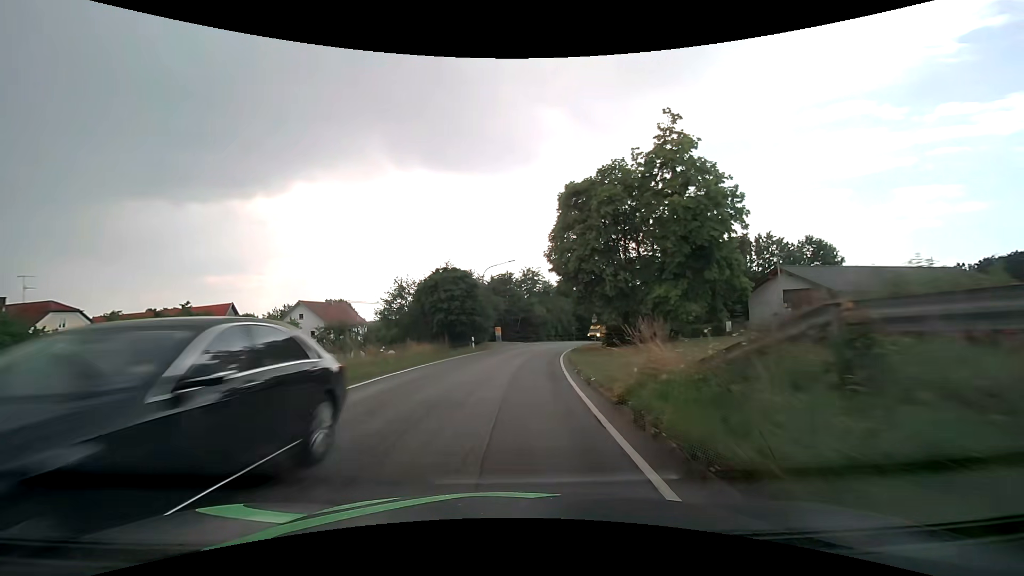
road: secondary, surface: asphalt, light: Day
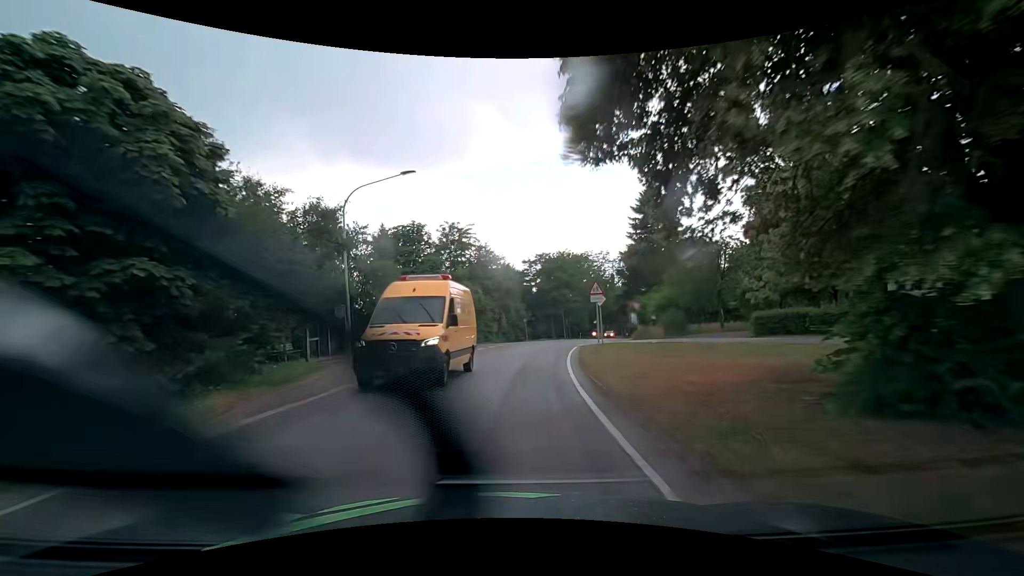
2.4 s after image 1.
(+1.9, +30.7) m; +8°
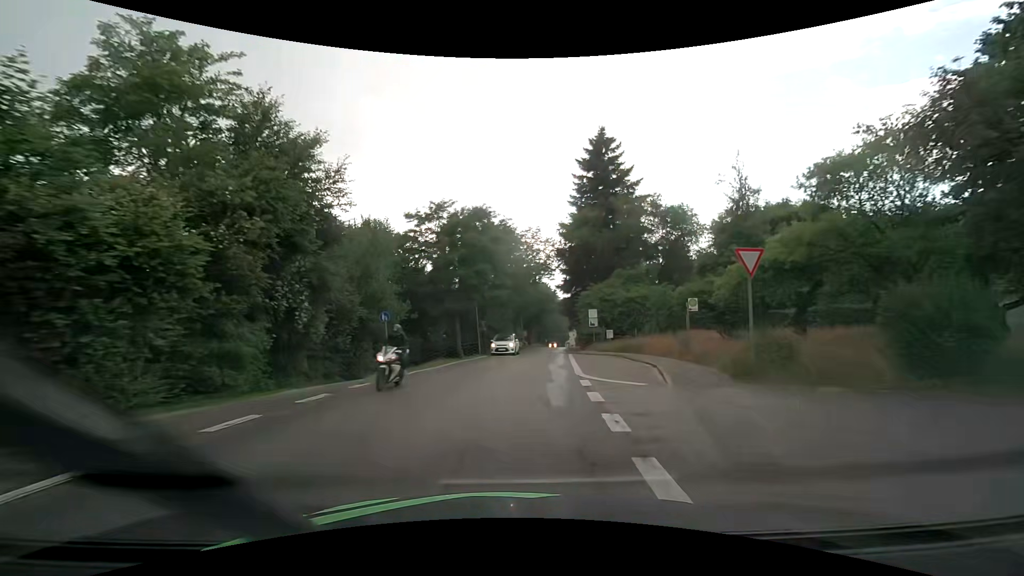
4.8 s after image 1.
(+2.7, +30.9) m; +11°
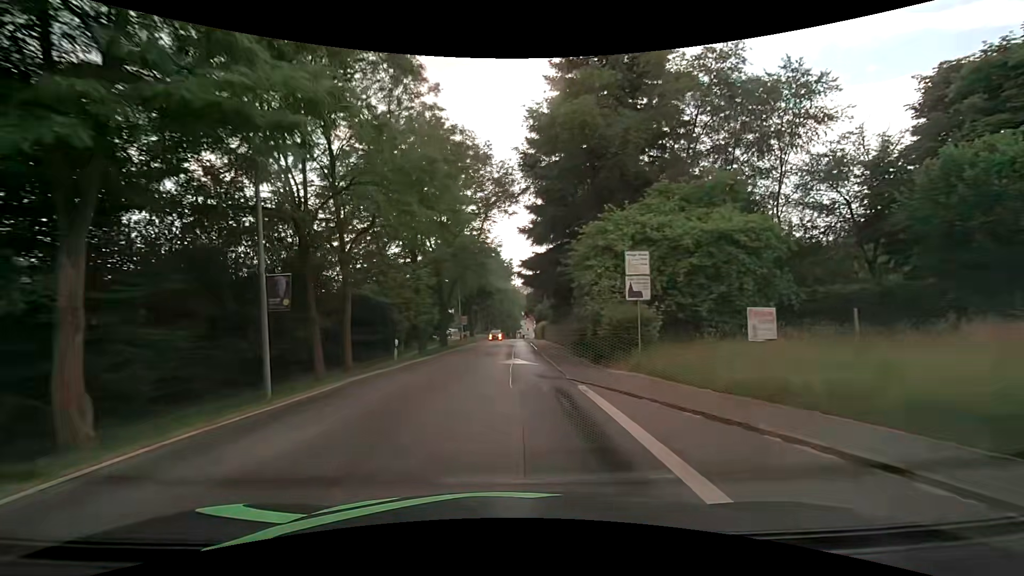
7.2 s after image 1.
(+1.8, +30.2) m; +6°
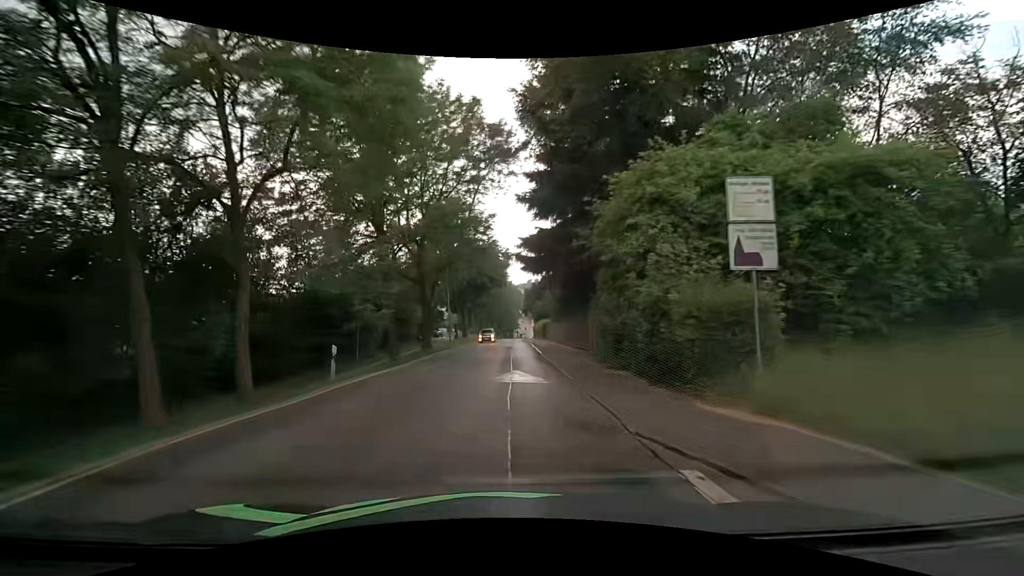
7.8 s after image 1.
(0.0, +7.7) m; 0°
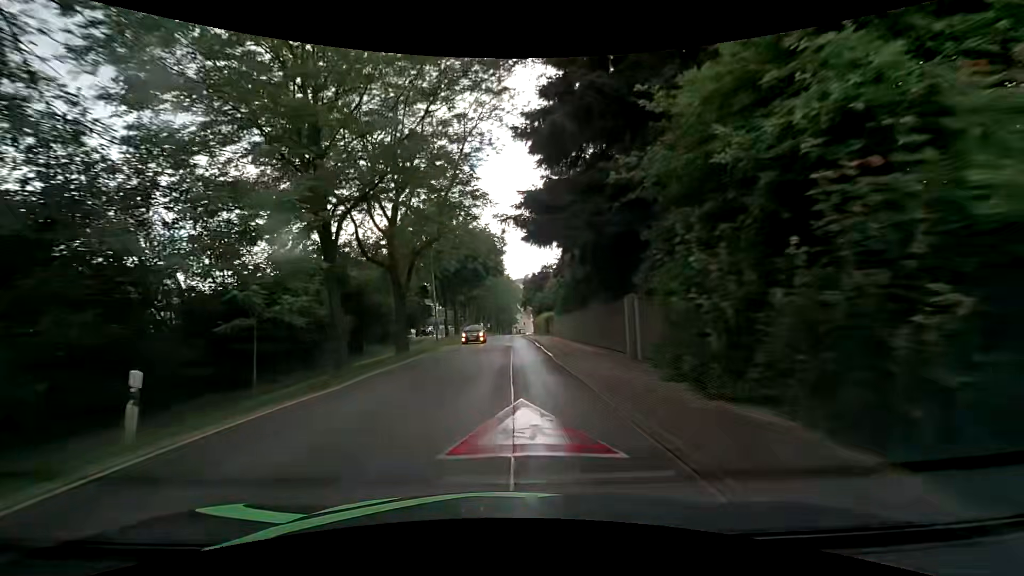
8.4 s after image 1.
(0.0, +7.8) m; +1°
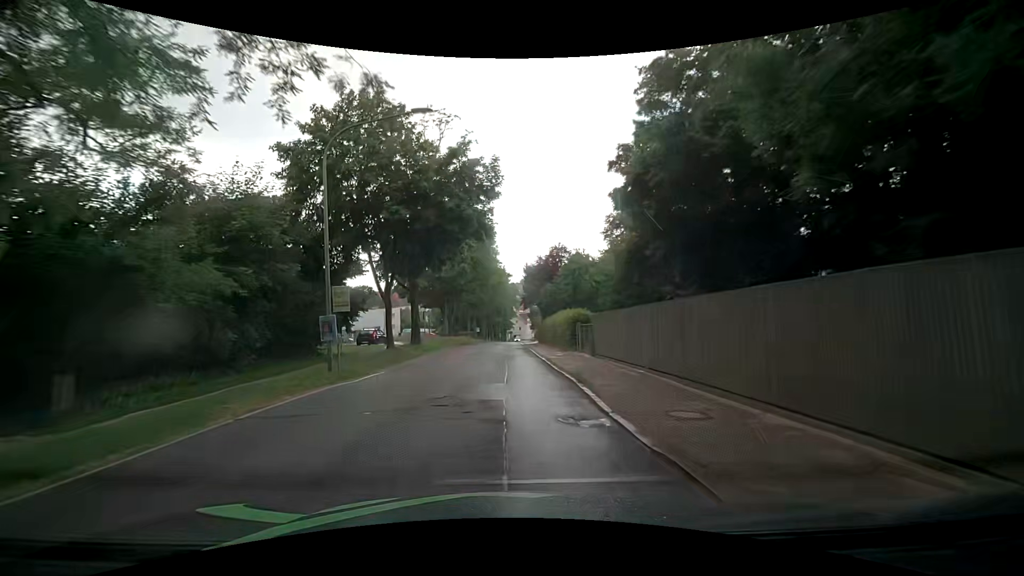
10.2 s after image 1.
(-0.3, +23.7) m; -1°
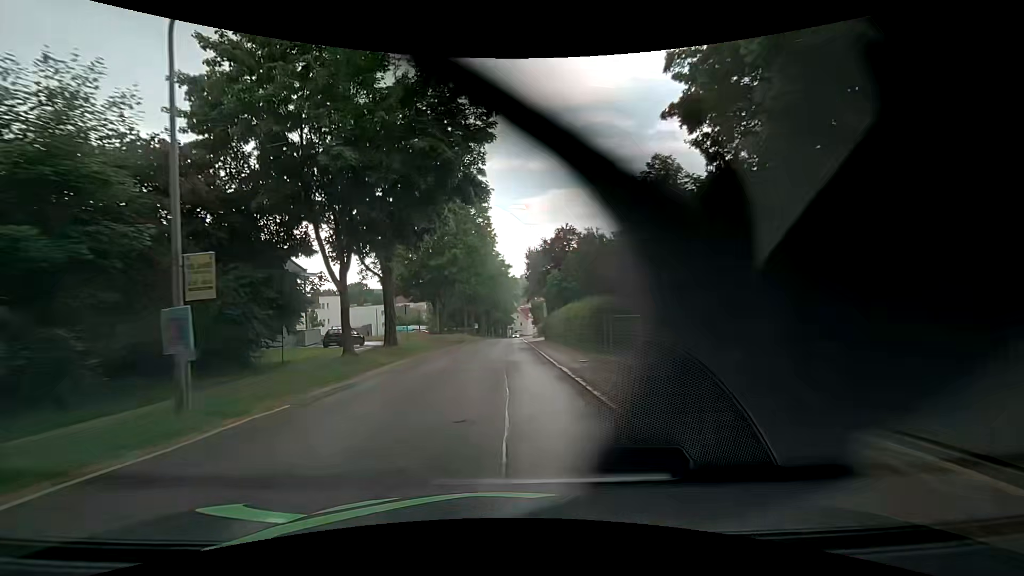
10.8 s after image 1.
(+0.2, +7.9) m; +1°
(0, +10) (0, +20) (0, +30) (0, +40) (0, +50) (0, +60) (+1, +70) (+1, +80) (+1, +90) (+2, +100) m
